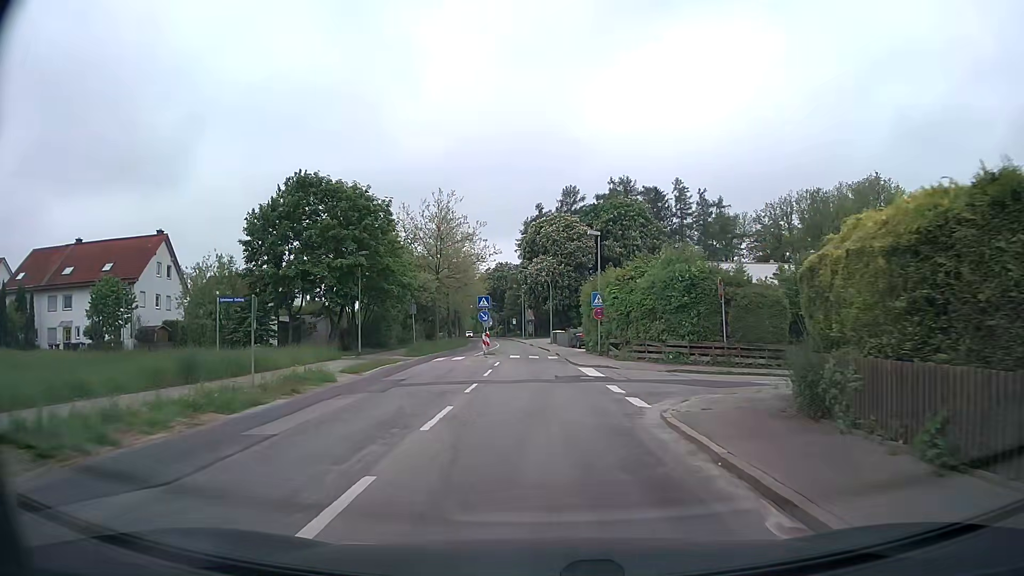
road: secondary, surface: asphalt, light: Day
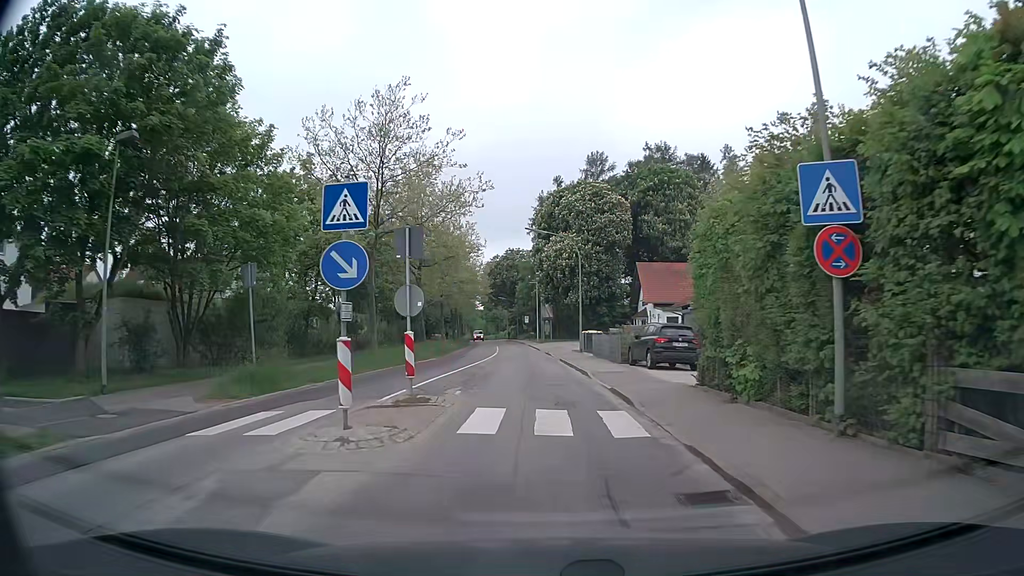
(-0.4, +26.2) m; -2°
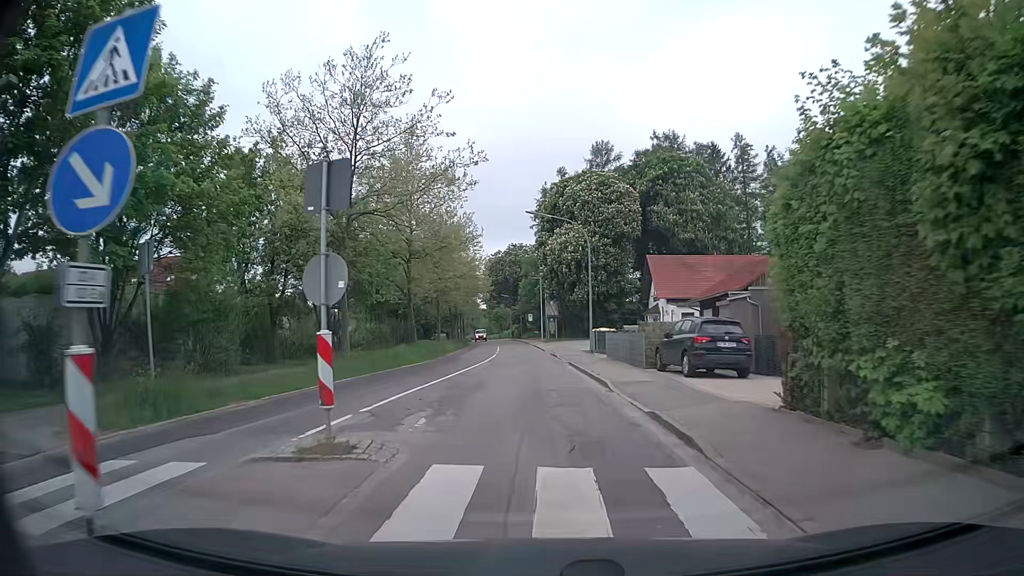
(0.0, +5.1) m; 0°
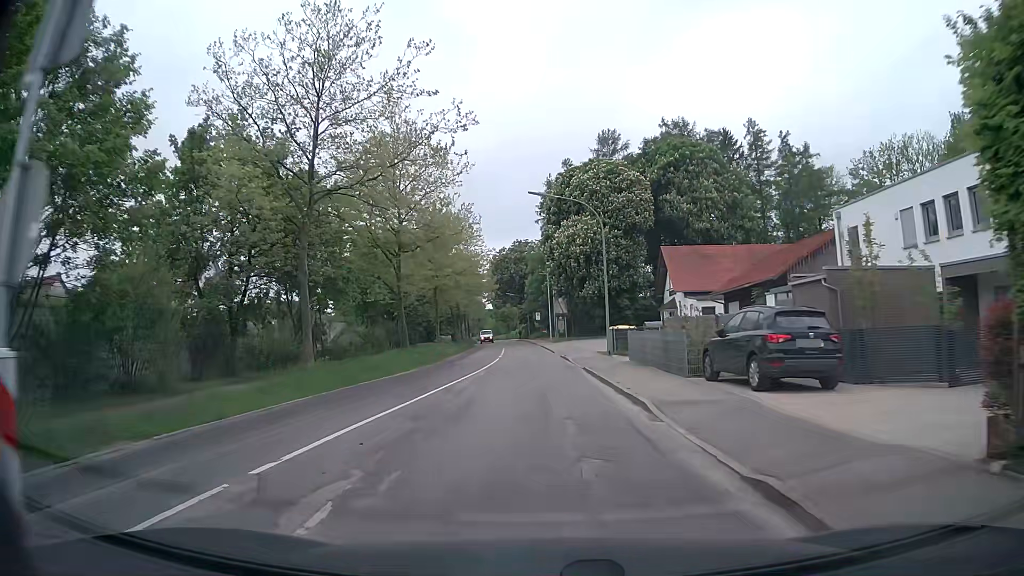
(0.0, +5.1) m; -1°
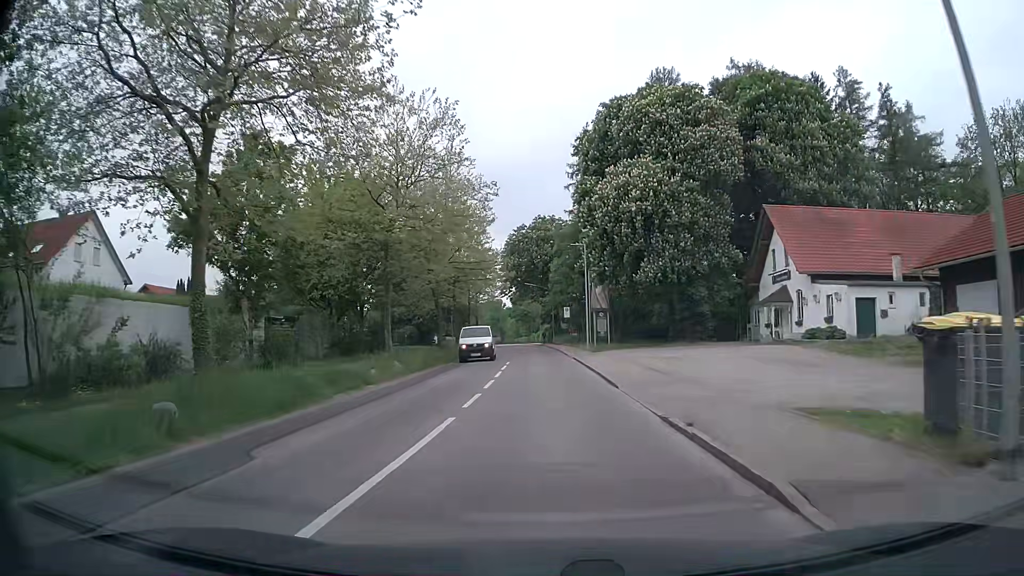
(-0.9, +25.4) m; -3°
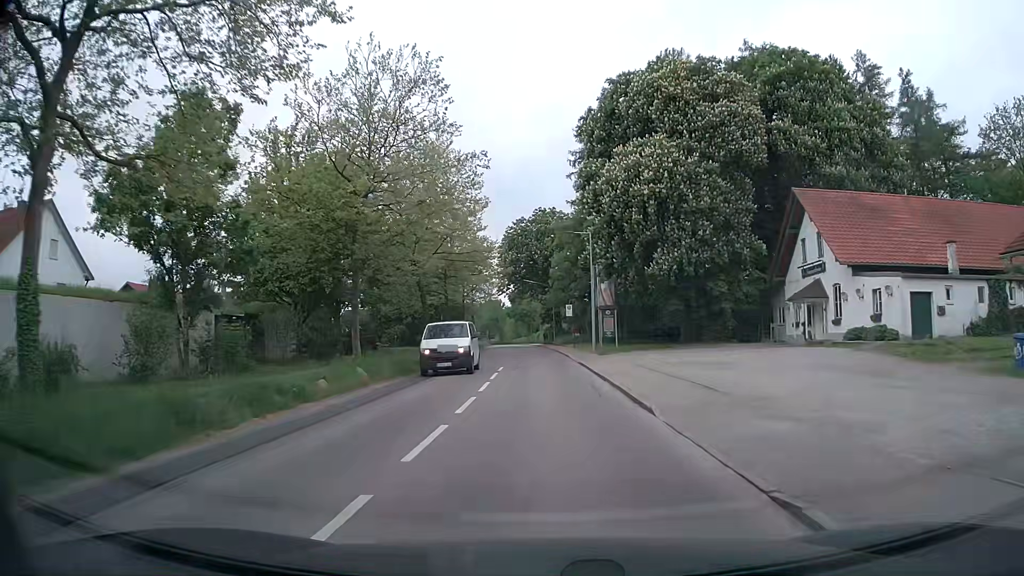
(0.0, +5.4) m; 0°
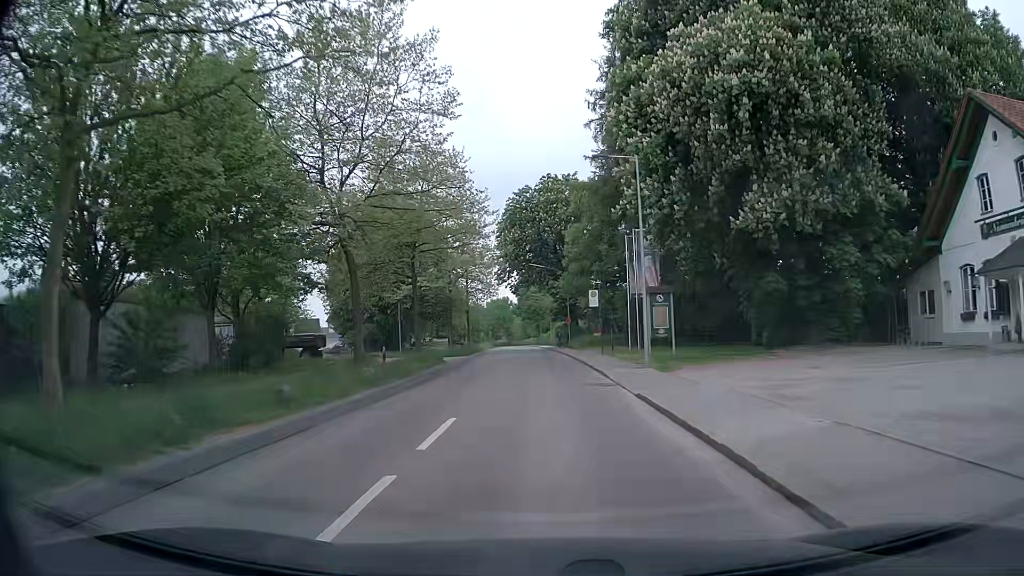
(0.0, +17.7) m; -1°
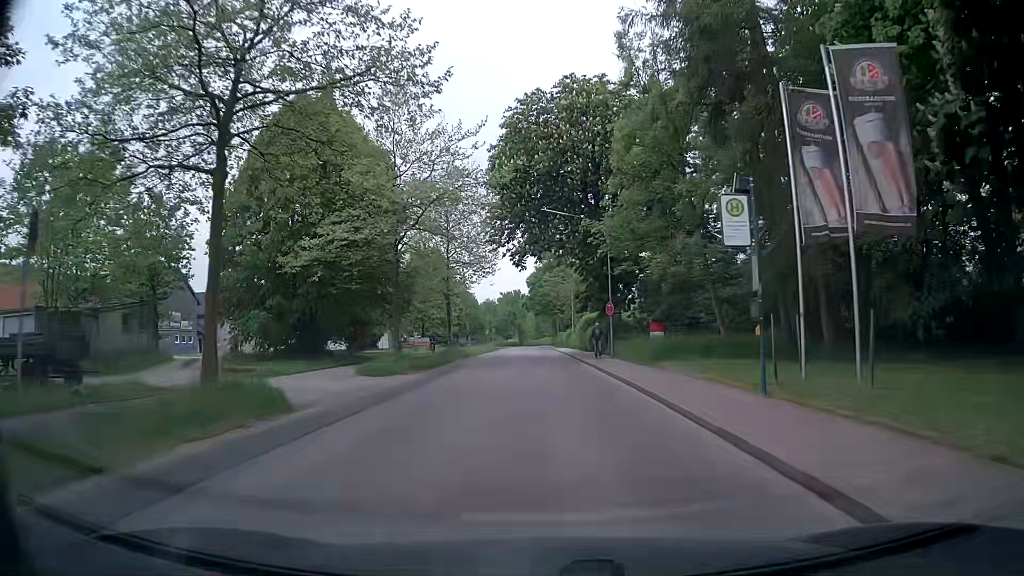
(-0.4, +25.5) m; -1°
(0, +10) (0, +20) (0, +30) (-1, +40) (-1, +50) (-1, +60) (-1, +70) (-1, +80) (-1, +90) (-1, +100) m
